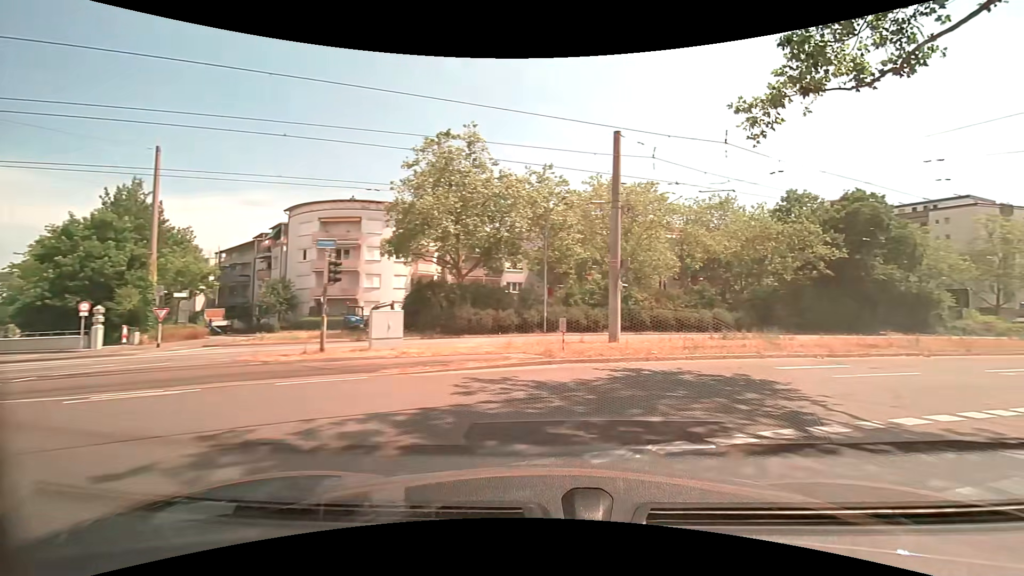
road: tertiary_link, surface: asphalt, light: Day
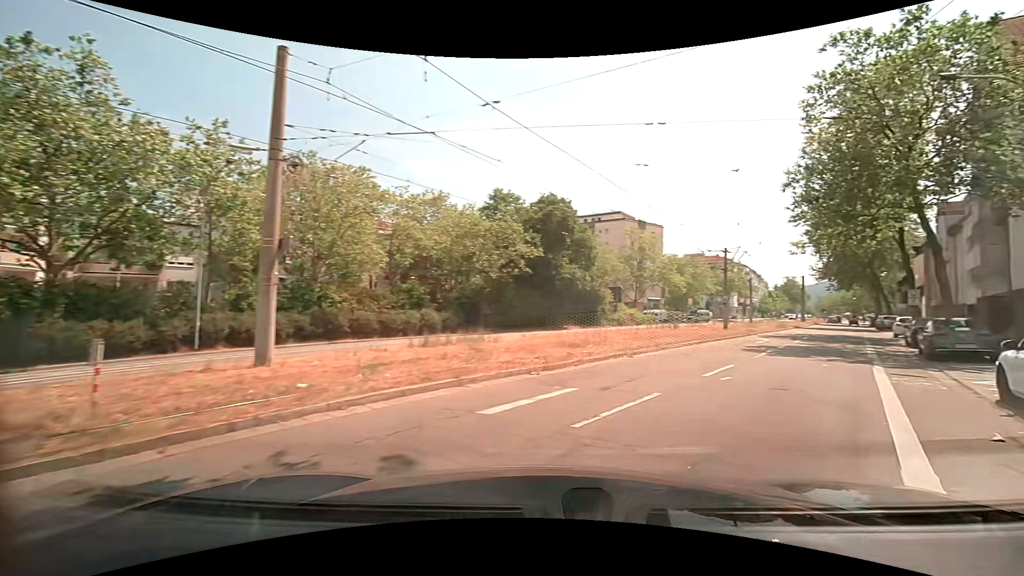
(+1.8, +6.6) m; +29°
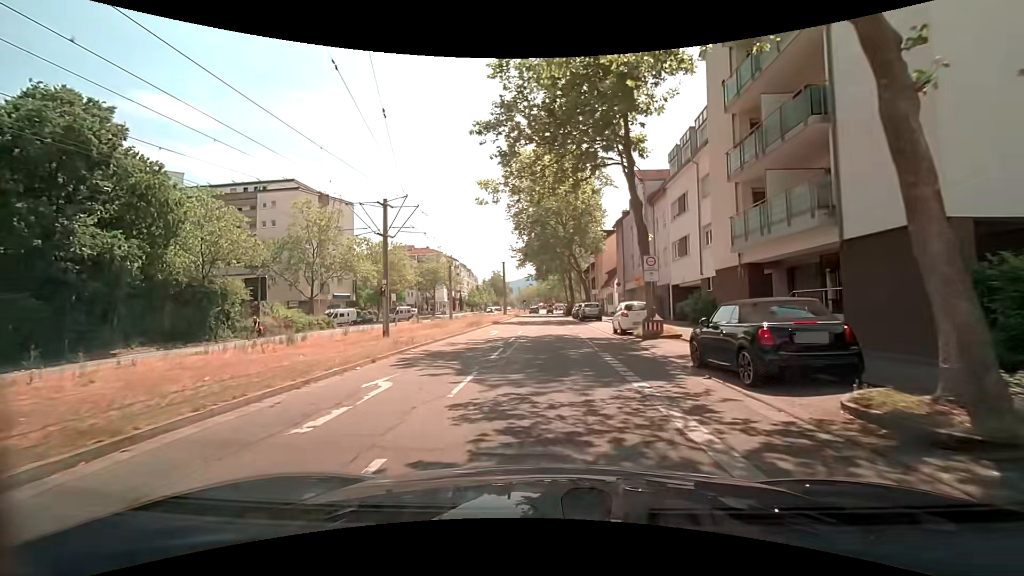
(+10.4, +19.2) m; +36°
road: tertiary
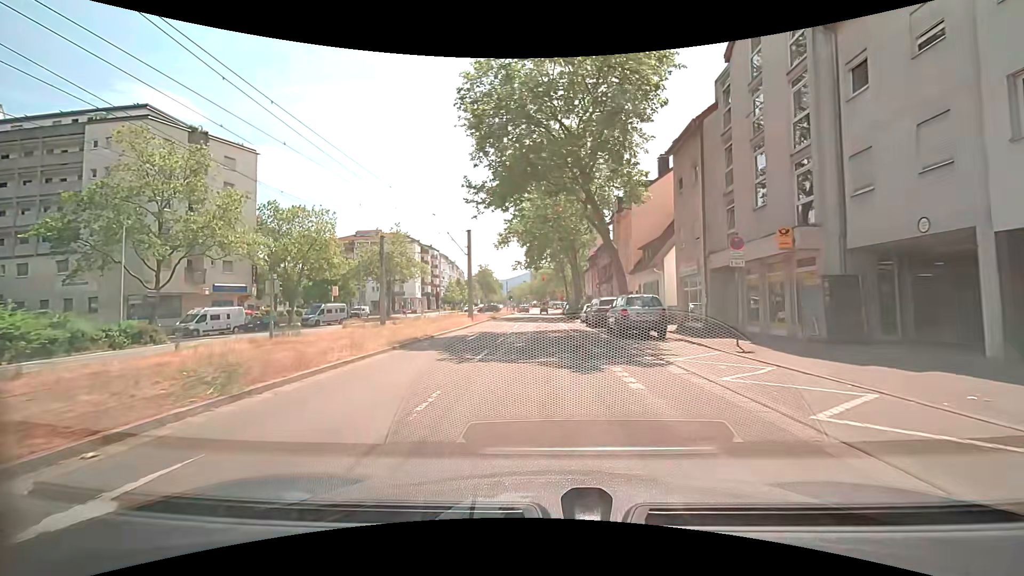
(+0.1, +25.9) m; -1°
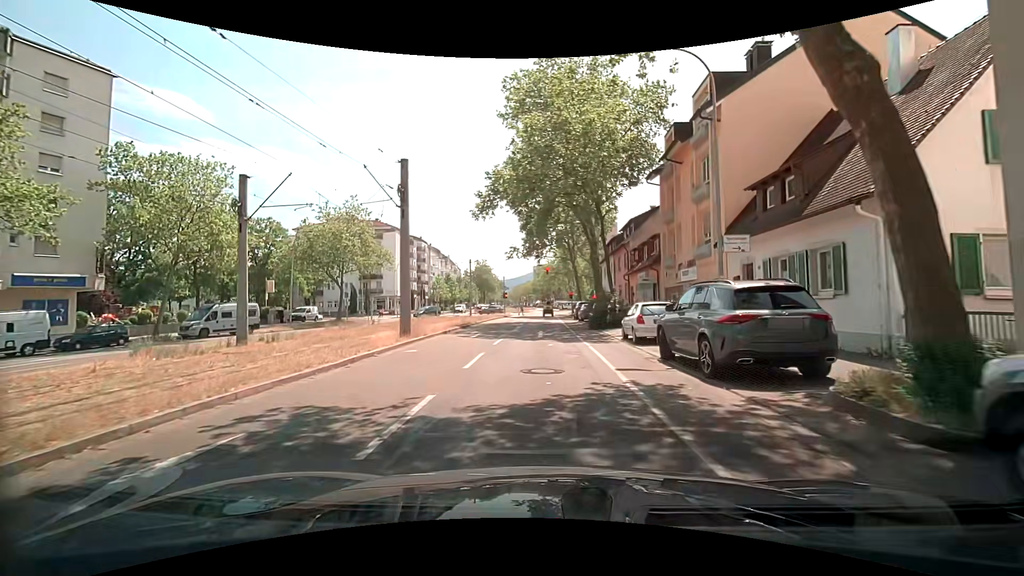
(+0.4, +19.2) m; +2°
